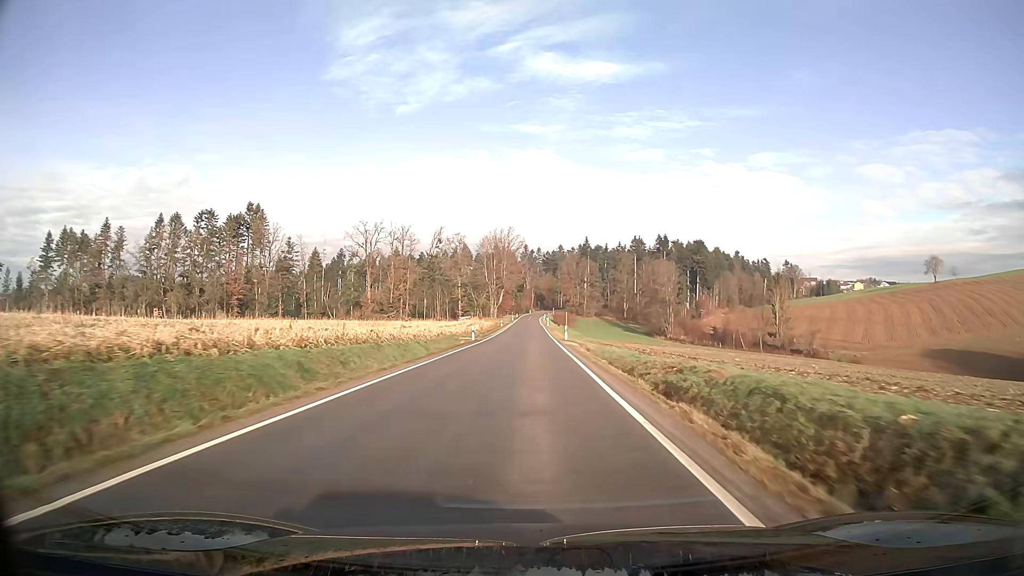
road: tertiary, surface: asphalt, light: Day
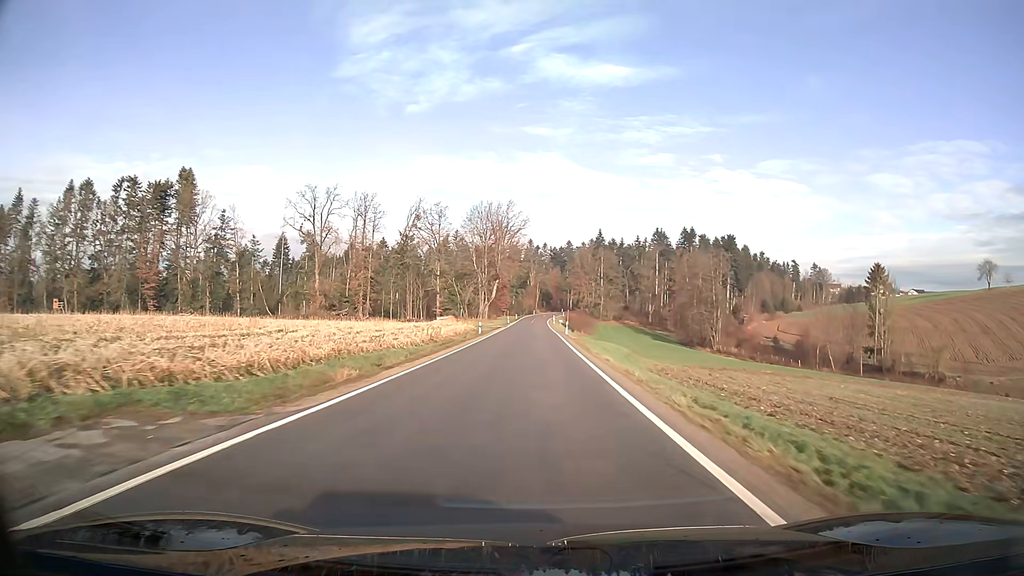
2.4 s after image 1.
(-0.2, +46.4) m; 0°
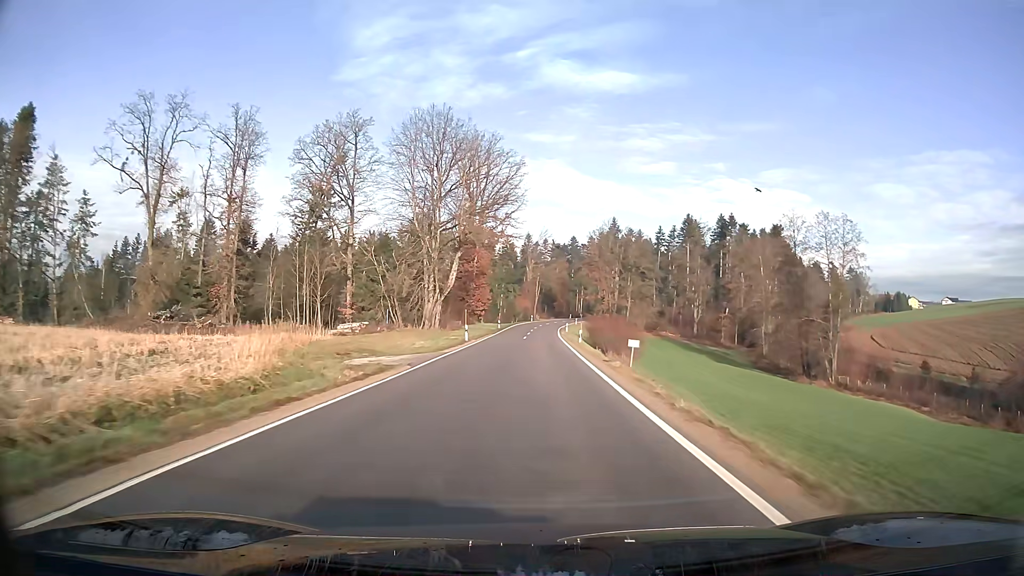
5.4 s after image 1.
(+0.1, +60.6) m; 0°
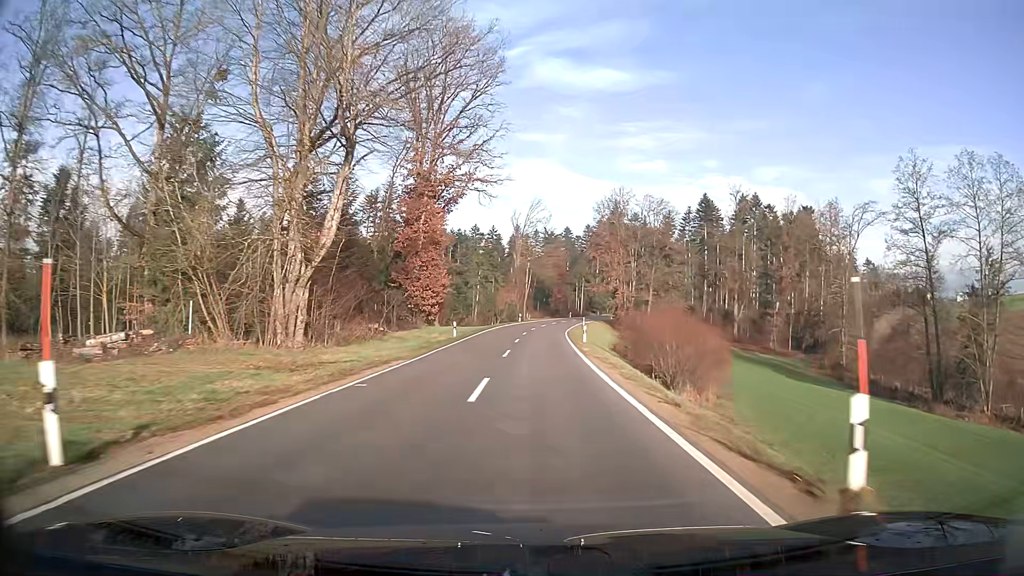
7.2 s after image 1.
(+0.3, +35.6) m; +1°
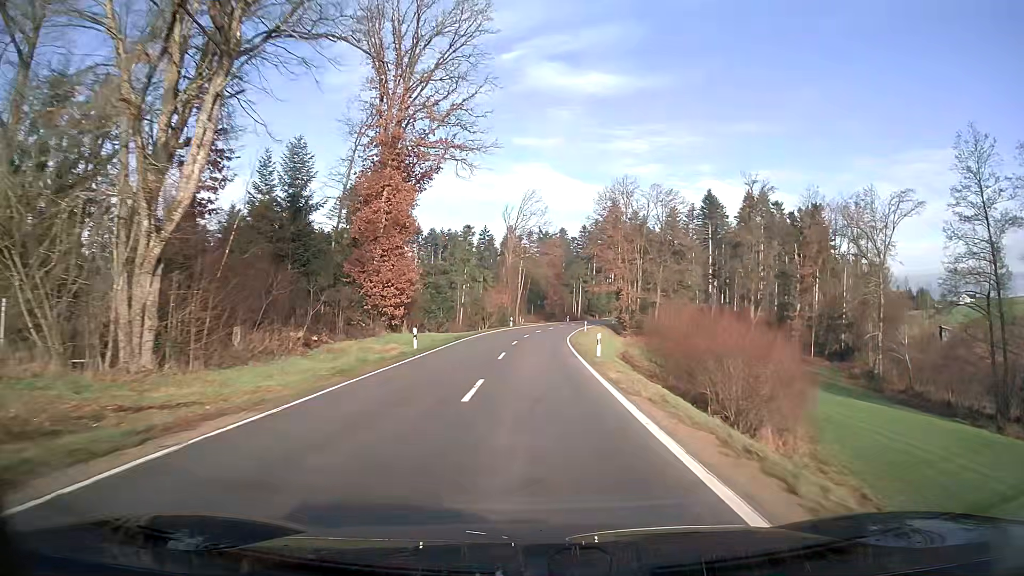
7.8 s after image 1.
(0.0, +11.4) m; 0°
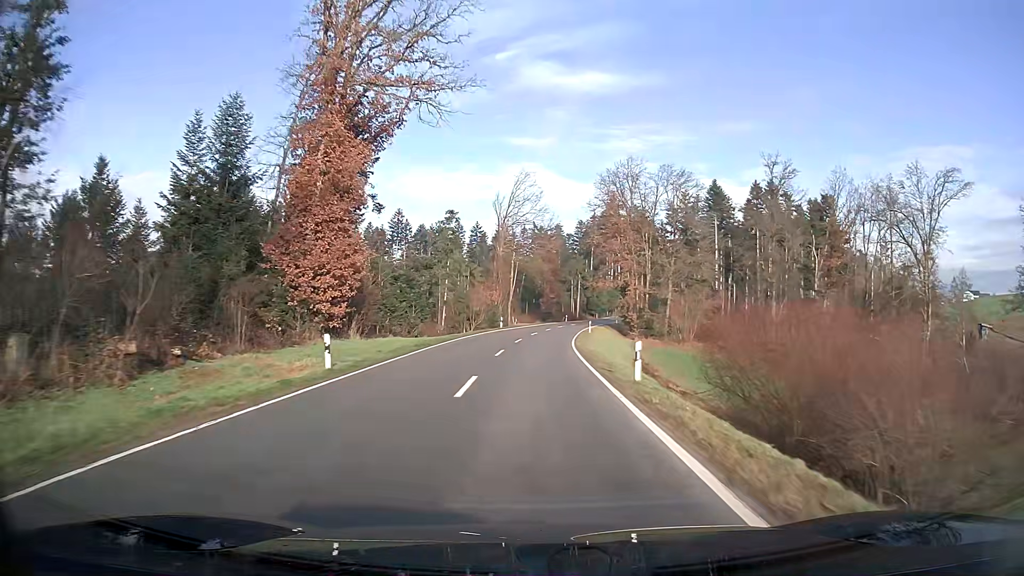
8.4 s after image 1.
(0.0, +11.4) m; 0°
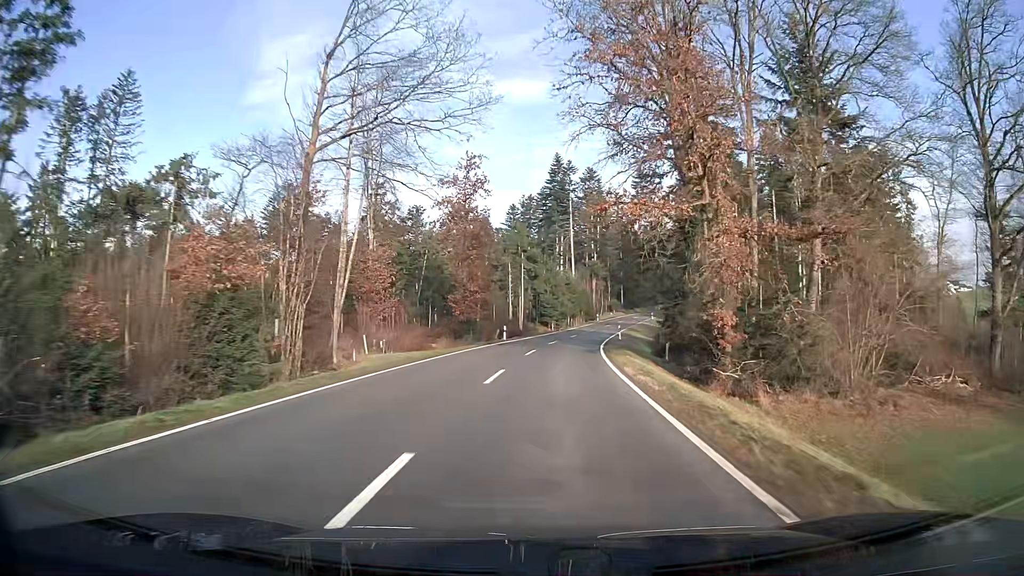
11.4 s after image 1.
(+2.7, +56.8) m; +7°
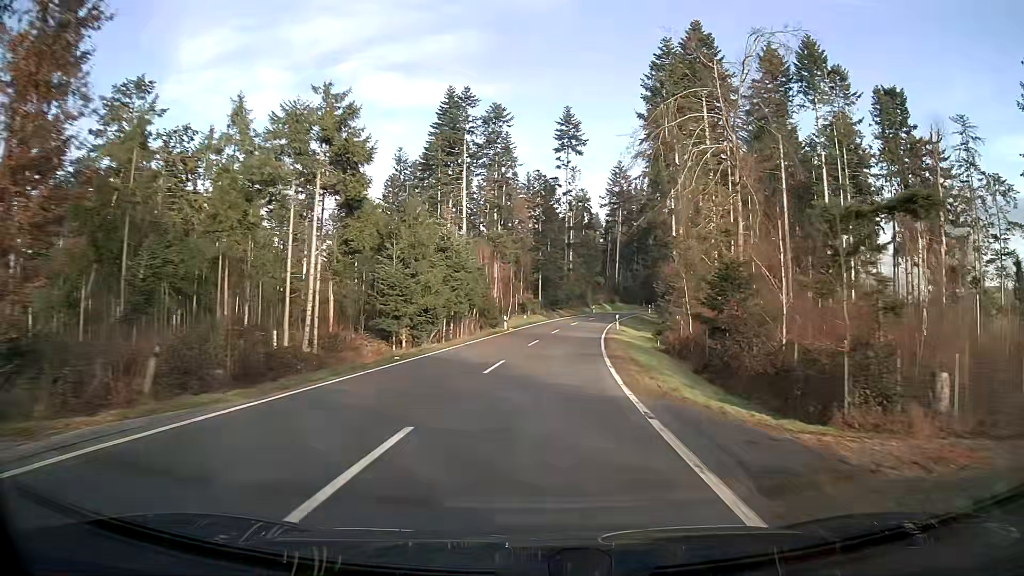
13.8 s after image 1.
(+3.5, +45.9) m; +9°
